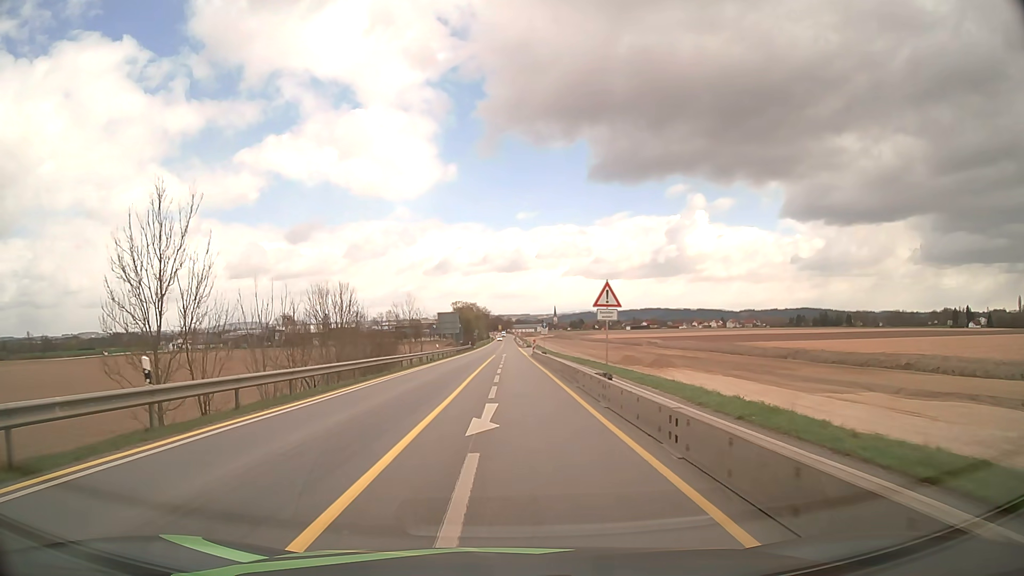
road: motorway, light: Day
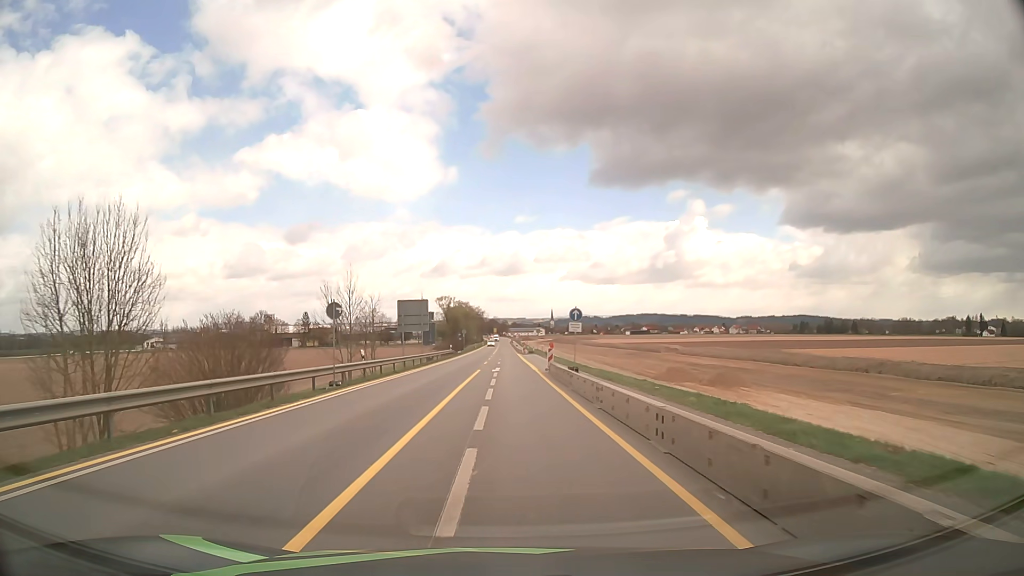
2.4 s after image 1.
(0.0, +29.5) m; 0°
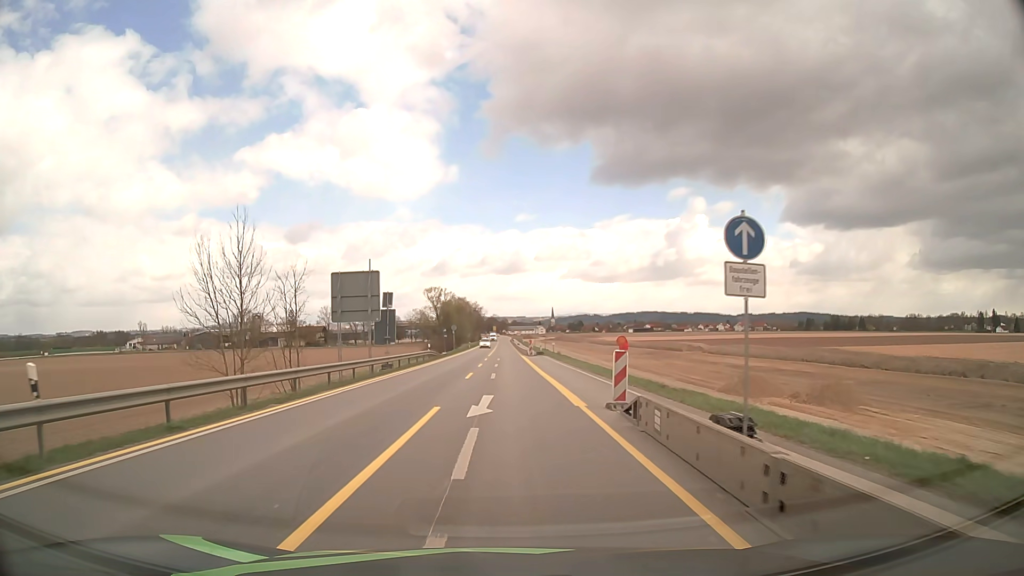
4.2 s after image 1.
(0.0, +22.0) m; 0°
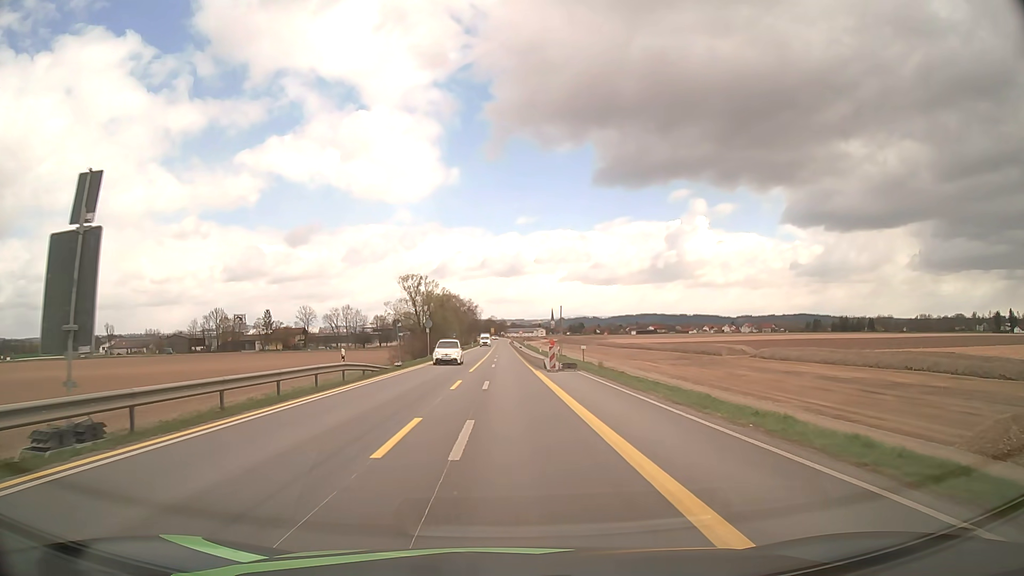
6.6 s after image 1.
(0.0, +29.4) m; 0°
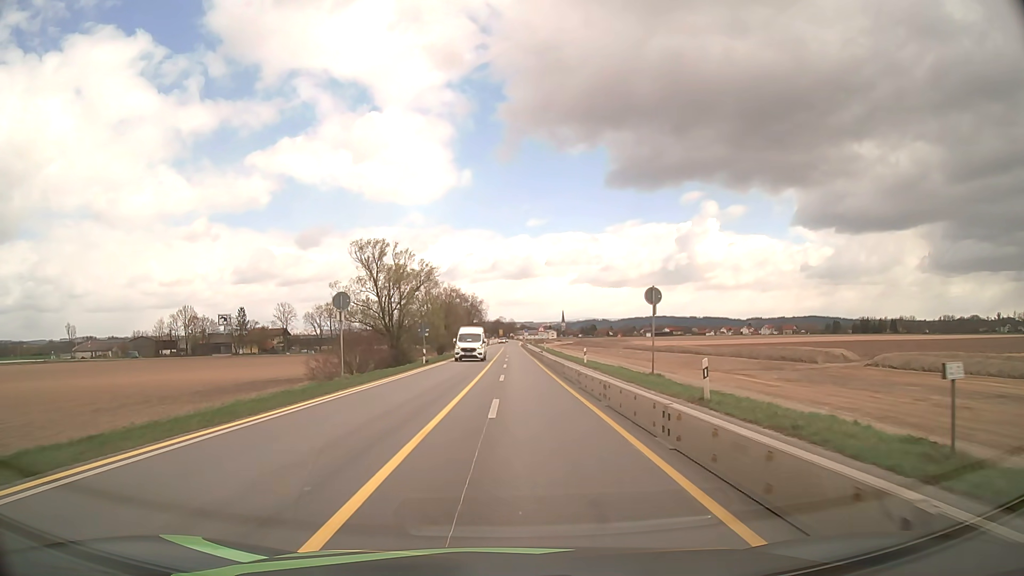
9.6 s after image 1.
(-0.3, +36.9) m; -1°
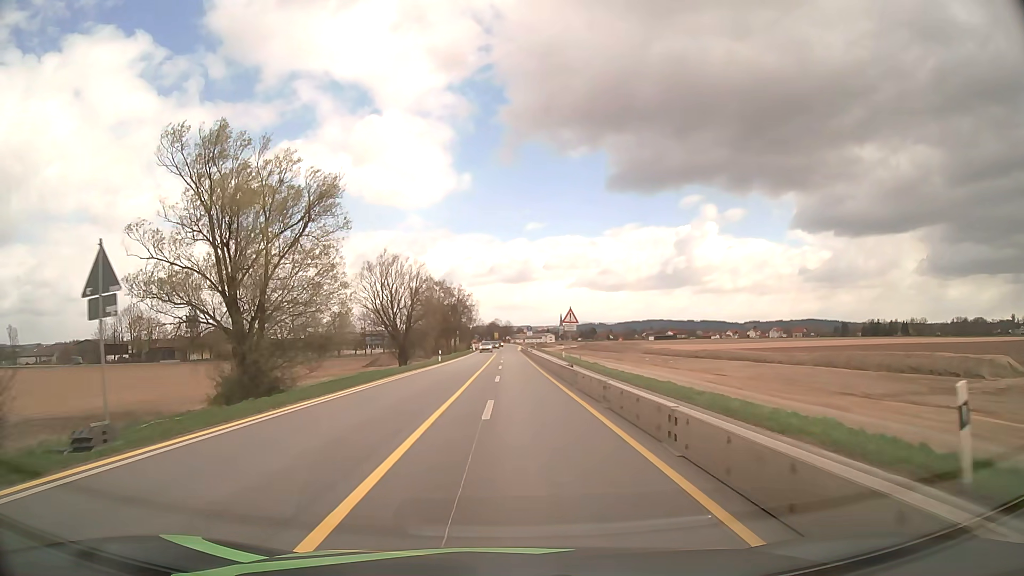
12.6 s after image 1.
(+0.4, +36.7) m; 0°
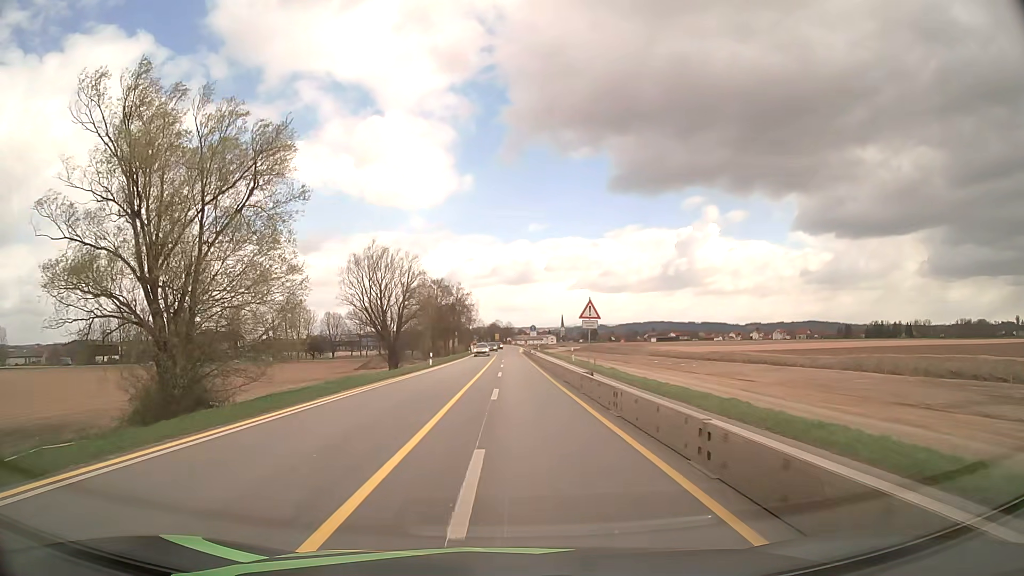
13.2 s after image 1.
(0.0, +7.3) m; 0°
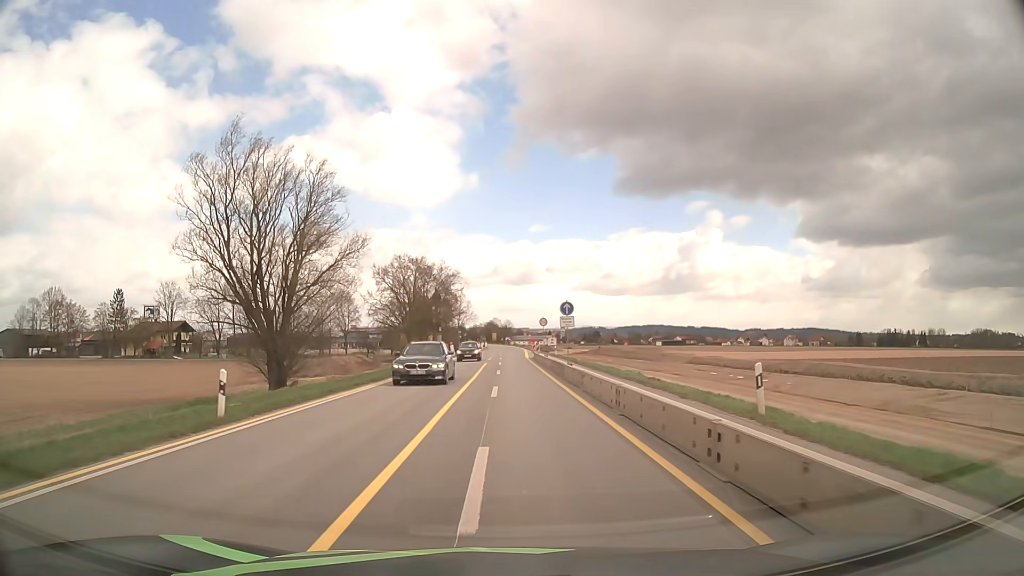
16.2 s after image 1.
(0.0, +36.3) m; 0°
(0, +10) (0, +20) (0, +30) (0, +40) (0, +50) (0, +60) (0, +70) (+1, +80) (+1, +90) (+1, +100) m
